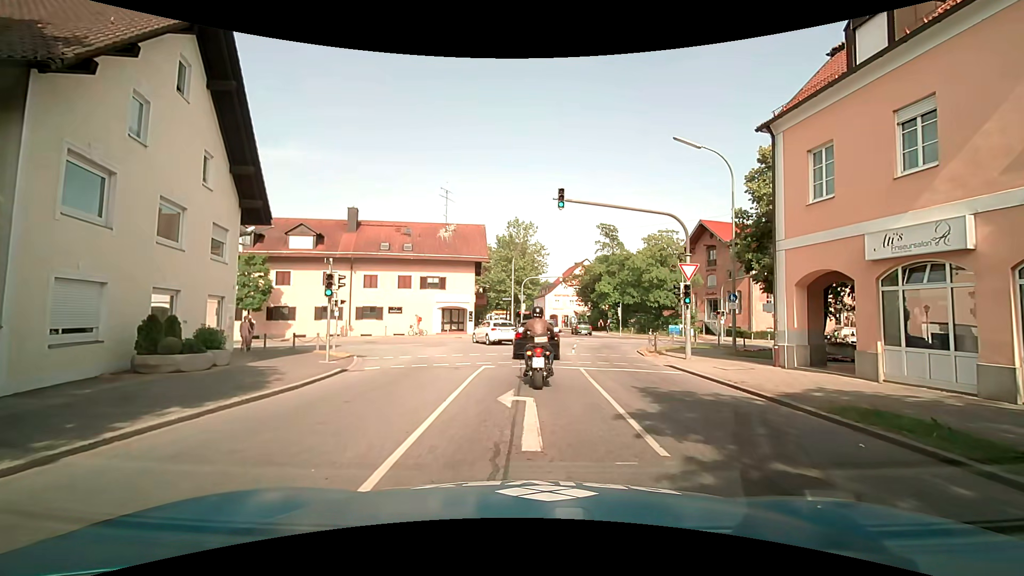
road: tertiary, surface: asphalt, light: Day
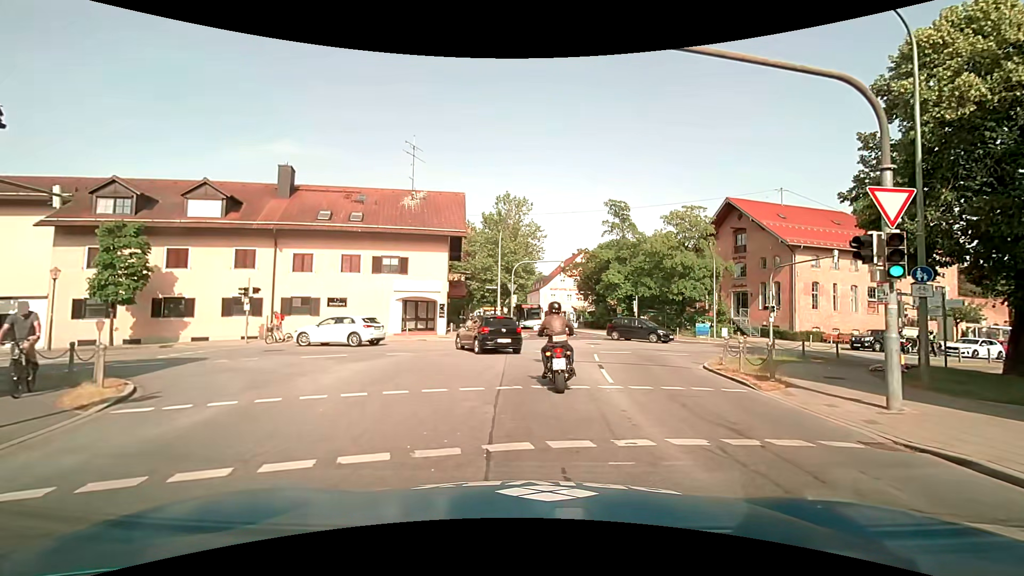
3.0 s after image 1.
(+0.2, +12.0) m; +2°
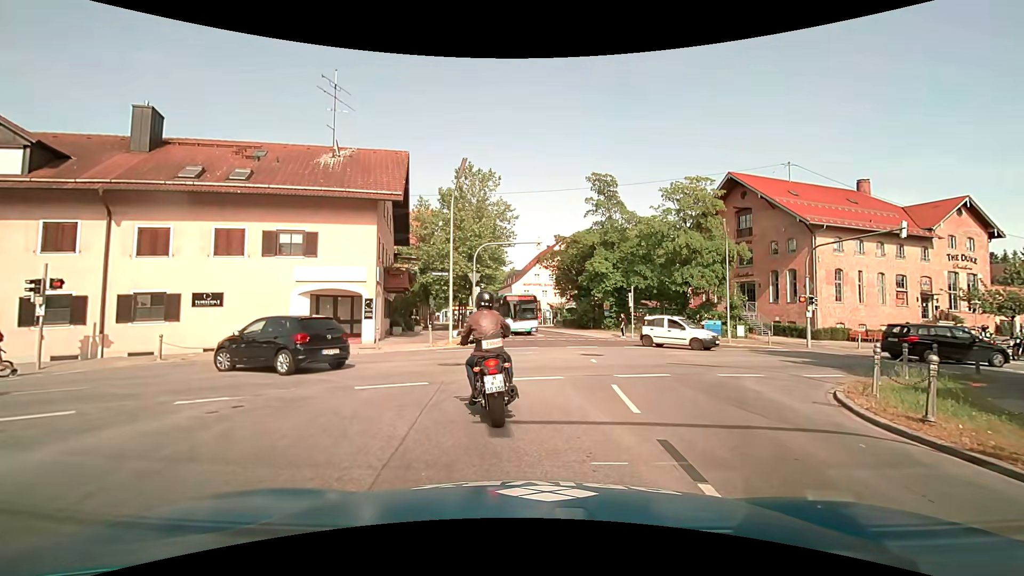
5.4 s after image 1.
(+0.2, +9.7) m; +3°
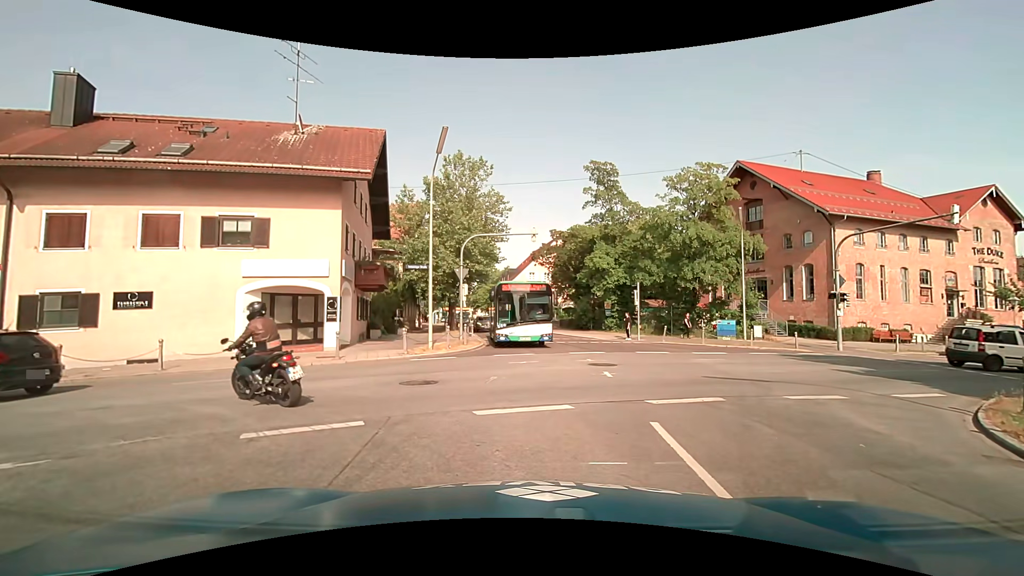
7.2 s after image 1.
(0.0, +3.5) m; -2°
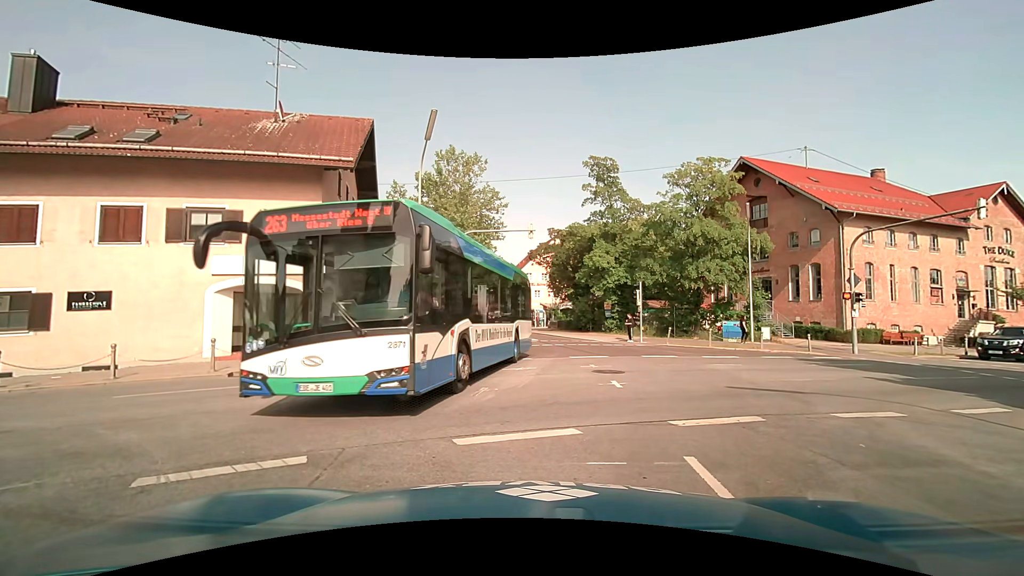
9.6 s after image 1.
(0.0, +1.5) m; 0°
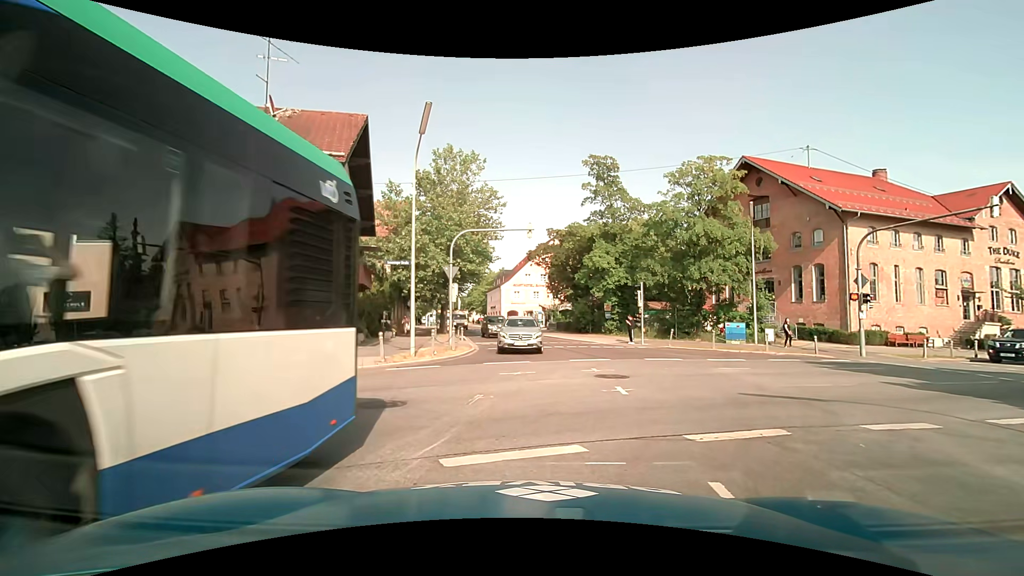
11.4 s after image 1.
(0.0, +0.7) m; 0°
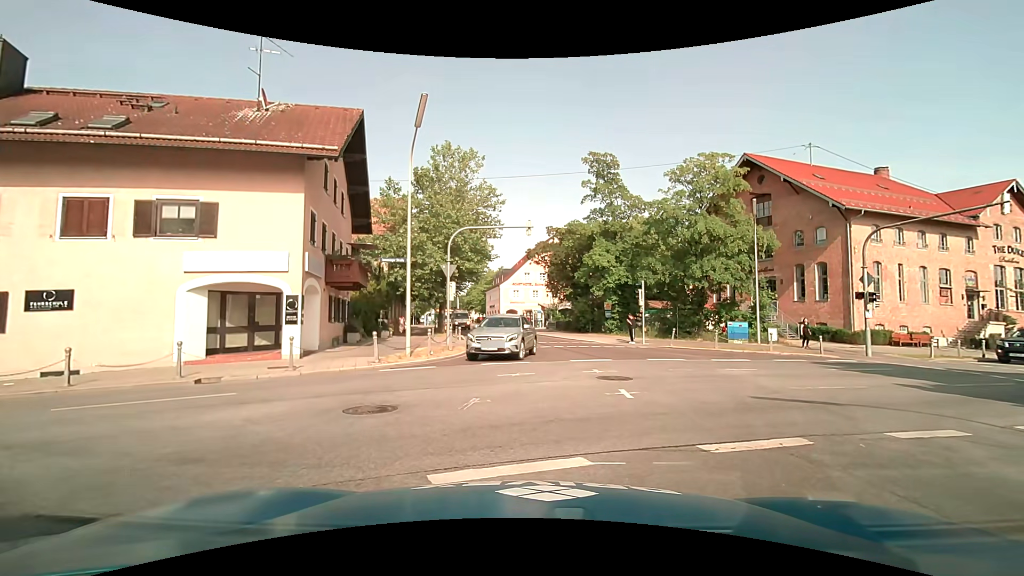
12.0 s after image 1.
(0.0, +0.5) m; 0°
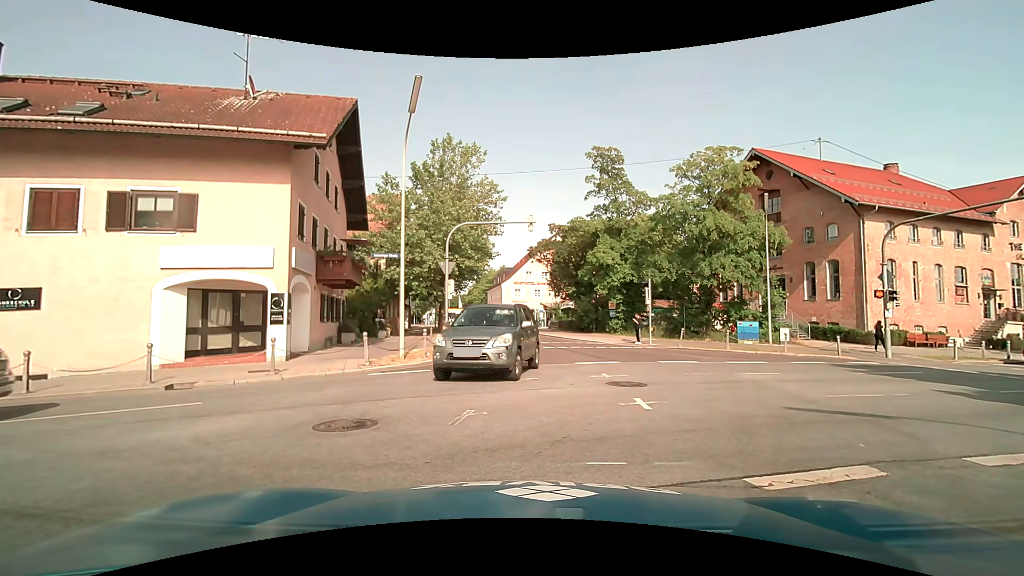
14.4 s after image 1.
(0.0, +1.1) m; 0°
(-6, +7) (-15, +8) (-25, +6) (-35, +3) (-44, +1) (-54, -2) (-64, -5) (-73, -8) (-83, -12) (-92, -15) m
